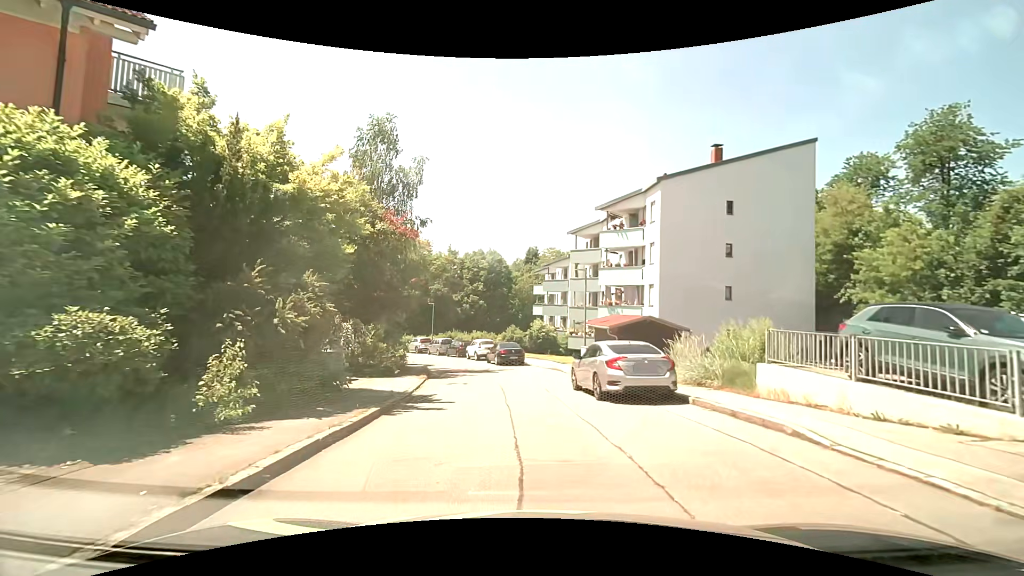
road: residential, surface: asphalt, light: Day
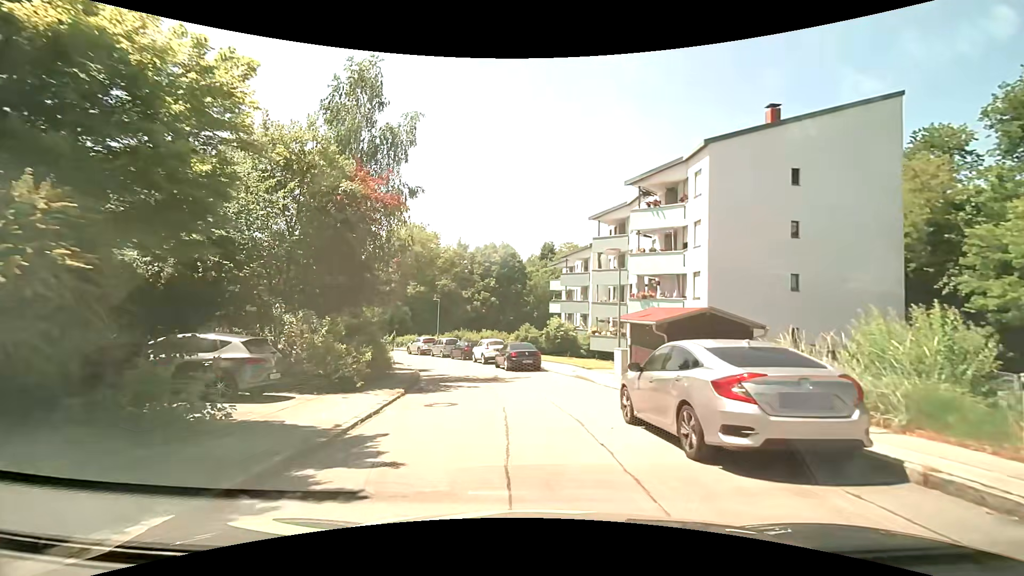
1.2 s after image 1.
(0.0, +5.9) m; -1°
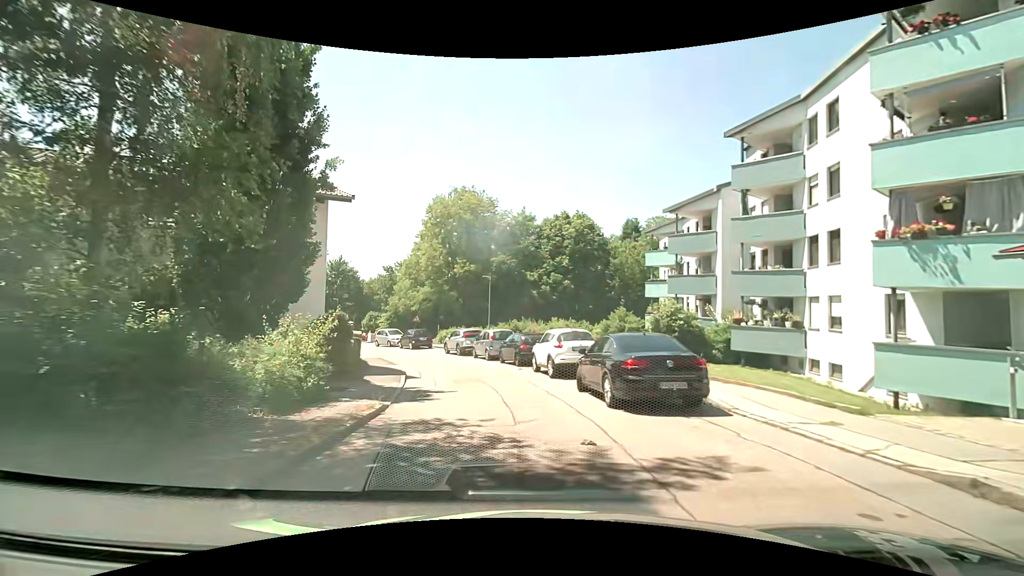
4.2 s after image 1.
(-1.0, +15.7) m; -8°
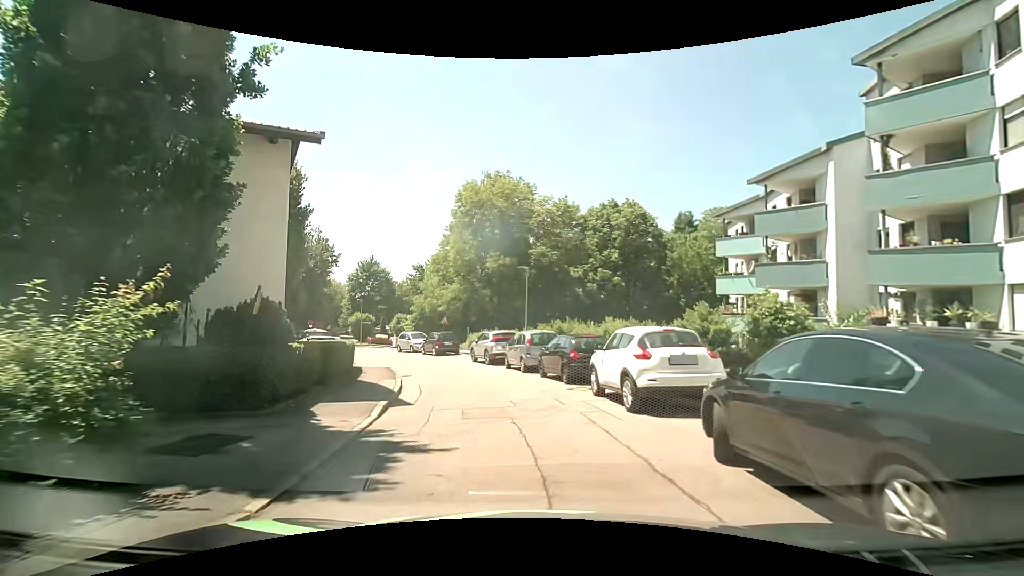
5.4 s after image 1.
(-0.2, +6.7) m; -4°
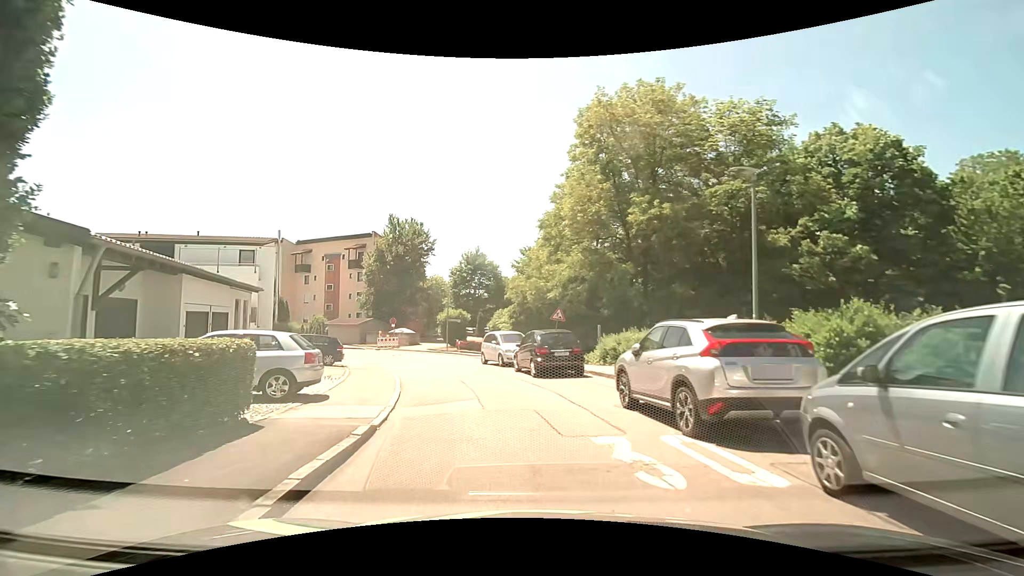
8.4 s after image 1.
(-2.2, +17.0) m; -15°
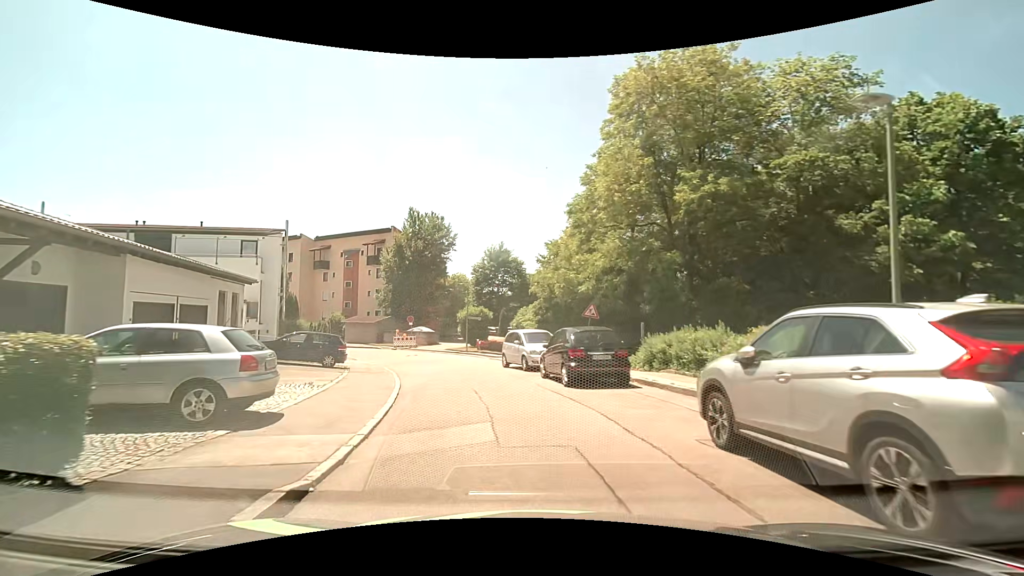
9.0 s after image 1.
(-0.1, +3.4) m; -2°
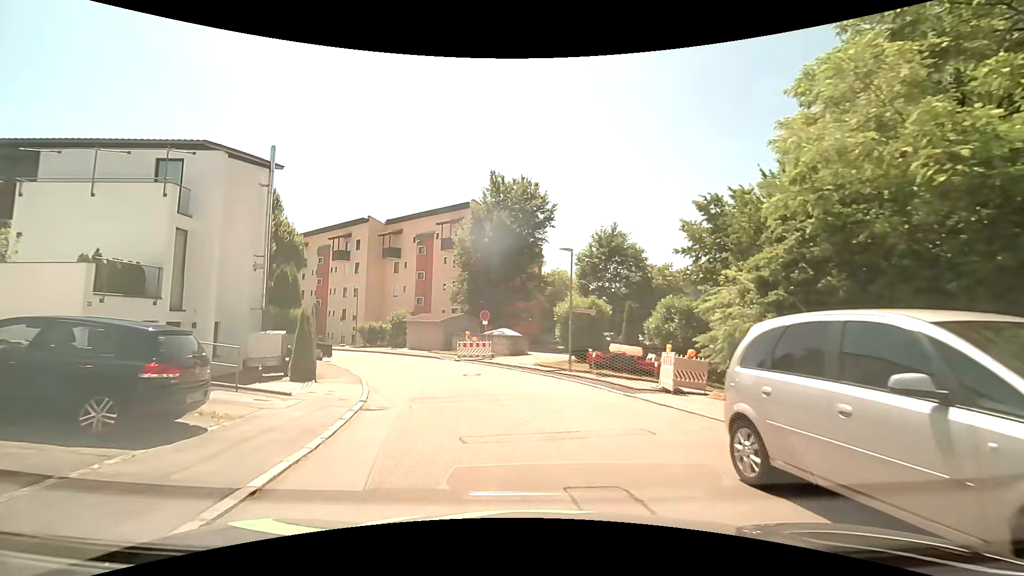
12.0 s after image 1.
(-2.1, +16.5) m; -12°
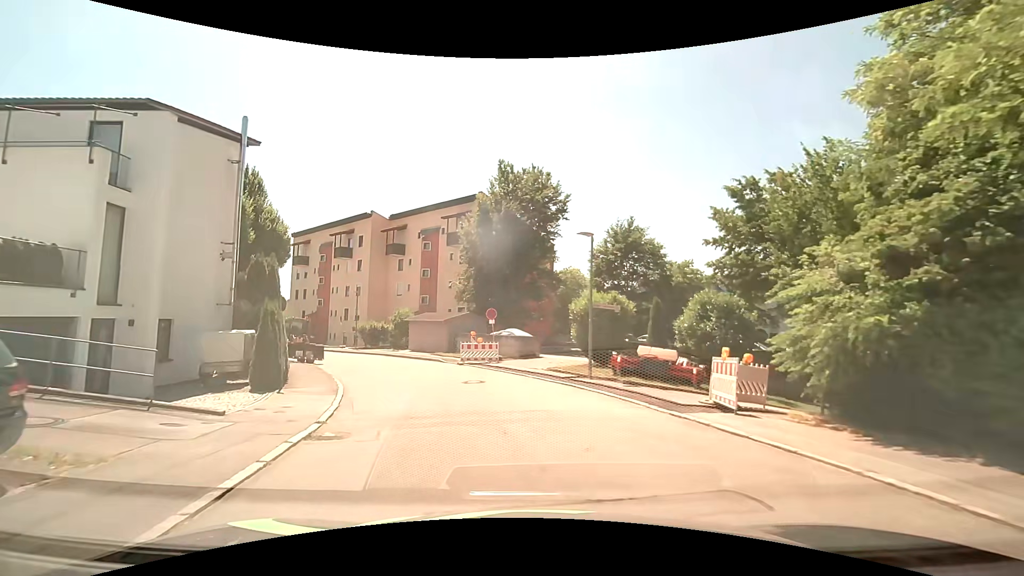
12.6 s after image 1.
(-0.1, +3.2) m; -2°
(0, +10) (-2, +20) (-6, +29) (-12, +37) (-19, +44) (-27, +50) (-36, +55) (-45, +58) (-55, +60) (-65, +61) m
